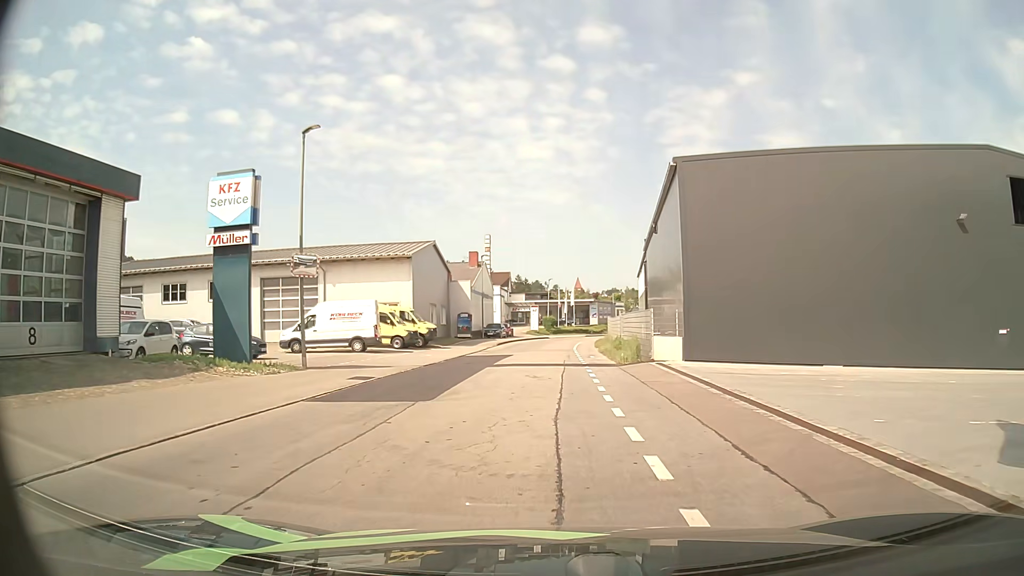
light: Day
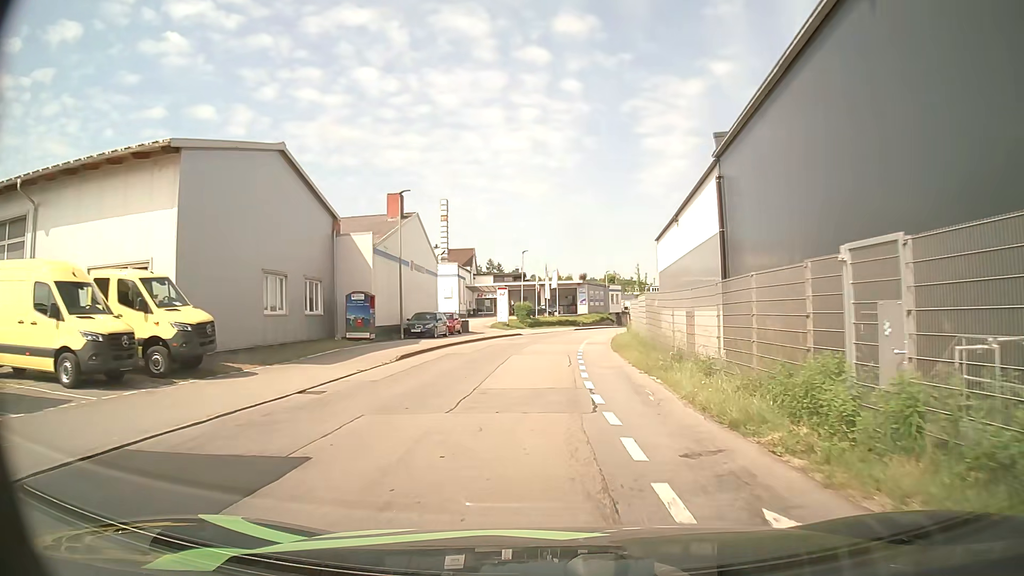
(+0.3, +28.0) m; +2°
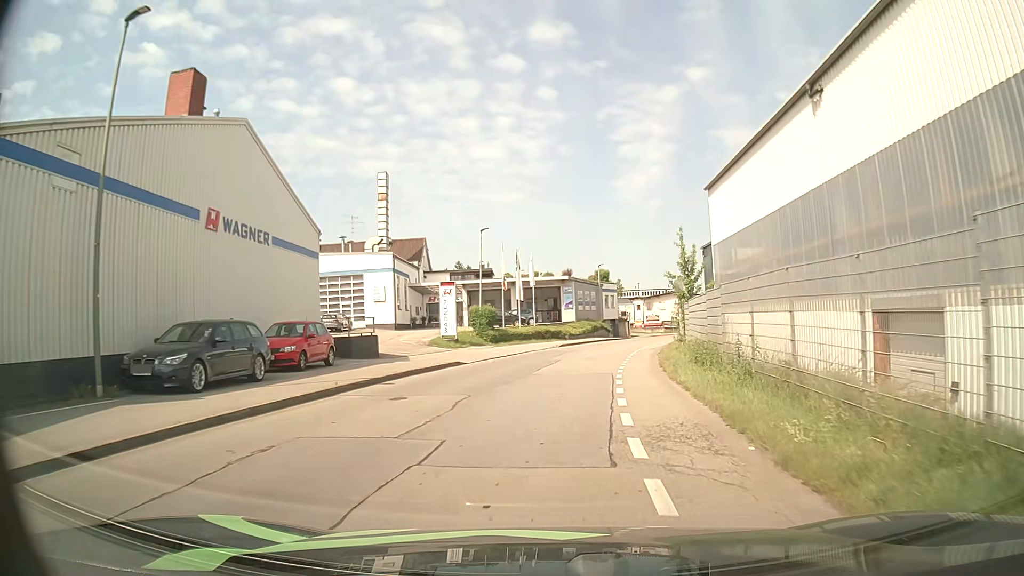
(+0.4, +24.0) m; +1°
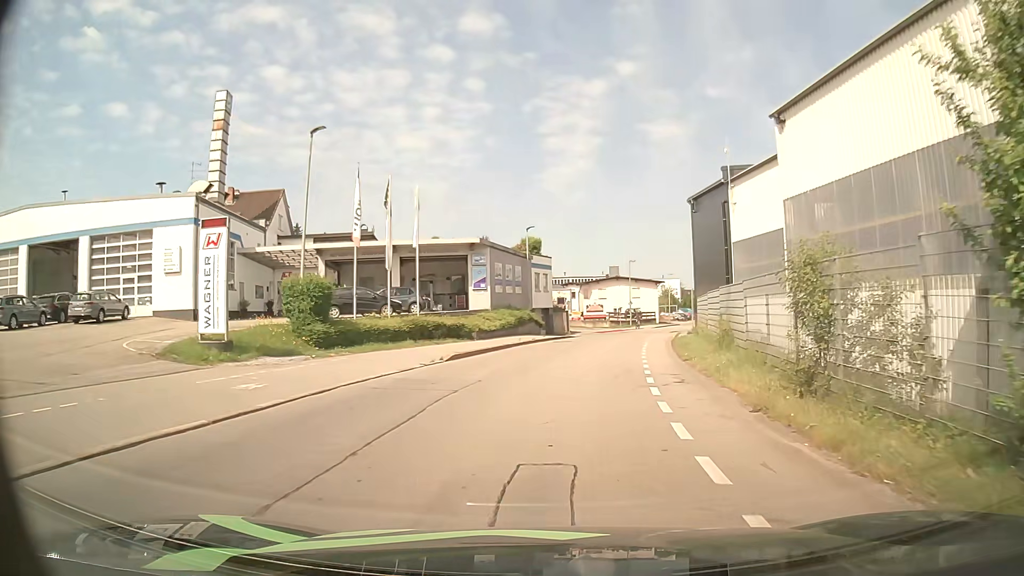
(+1.2, +23.8) m; +6°
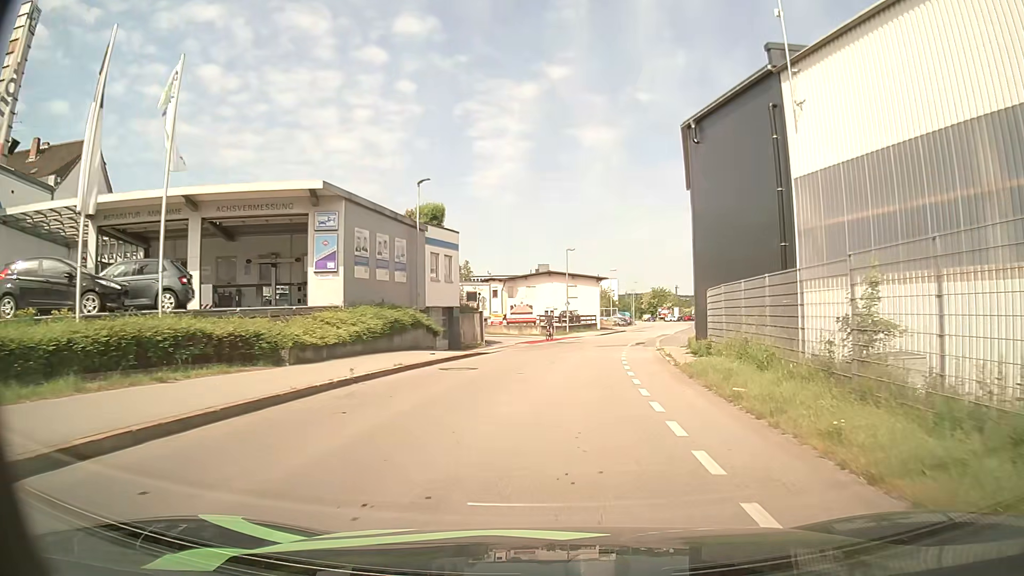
(+1.1, +18.0) m; +7°
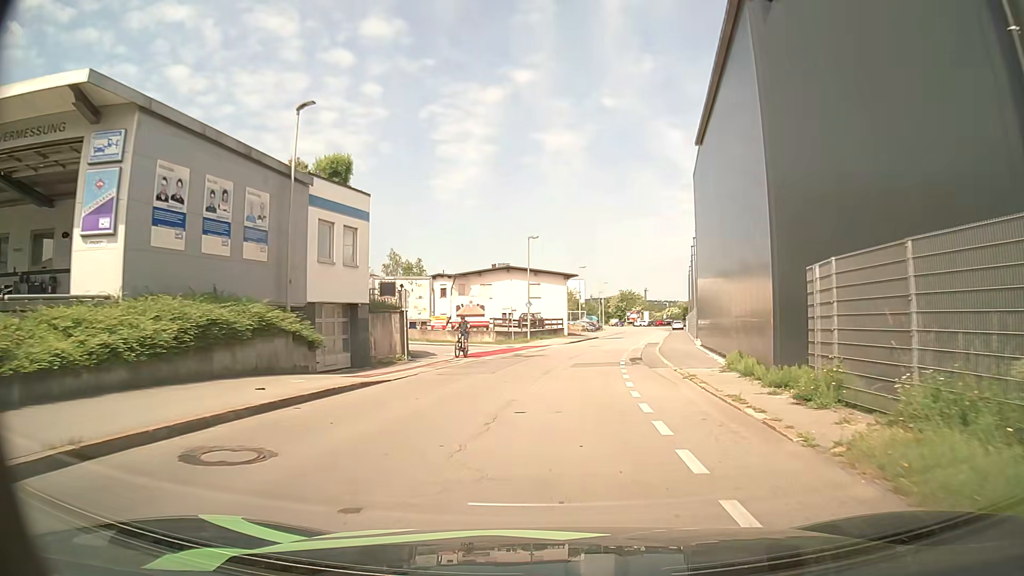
(+0.3, +12.2) m; +3°
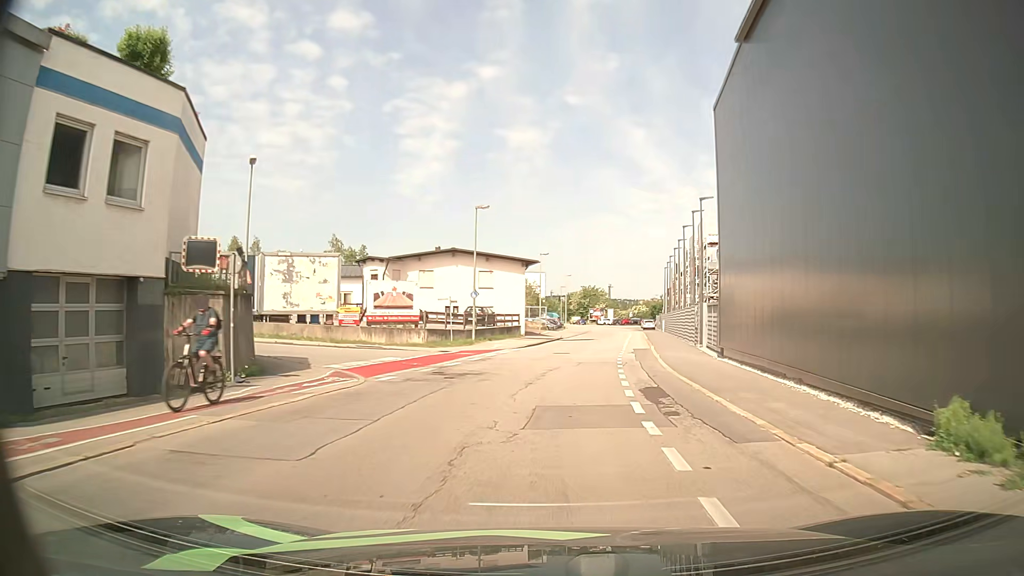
(+0.3, +12.2) m; +4°
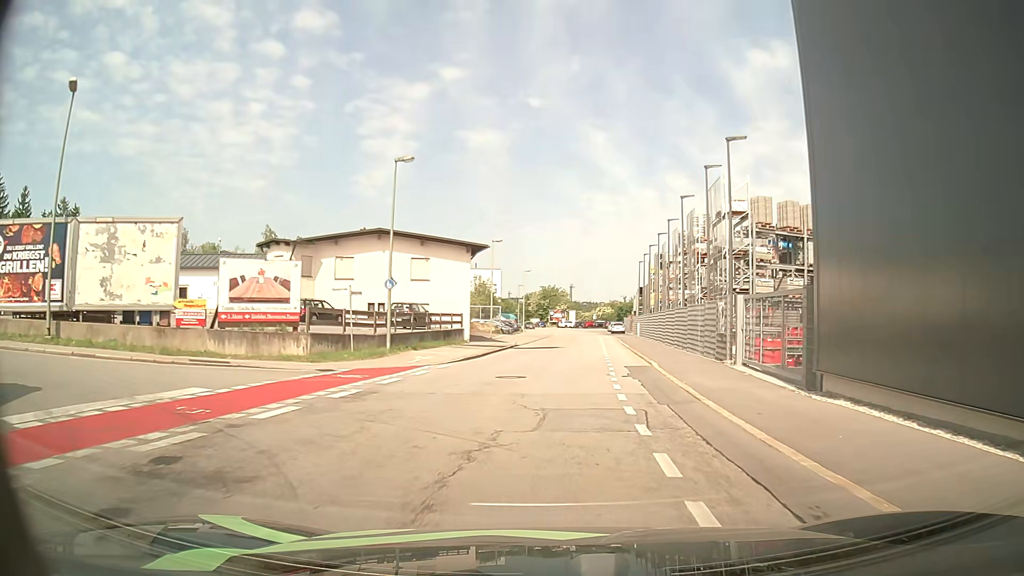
(+0.5, +12.1) m; +5°
(0, +10) (+1, +20) (+1, +30) (+2, +40) (+3, +50) (+3, +60) (+3, +70) (+3, +80) (+3, +90) (+3, +100) m
